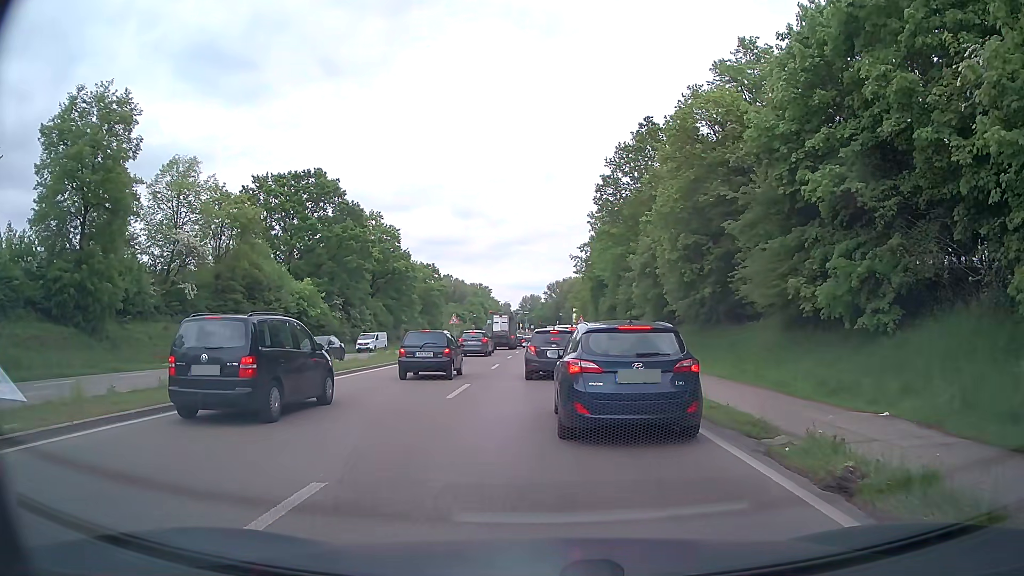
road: primary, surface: asphalt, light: Day
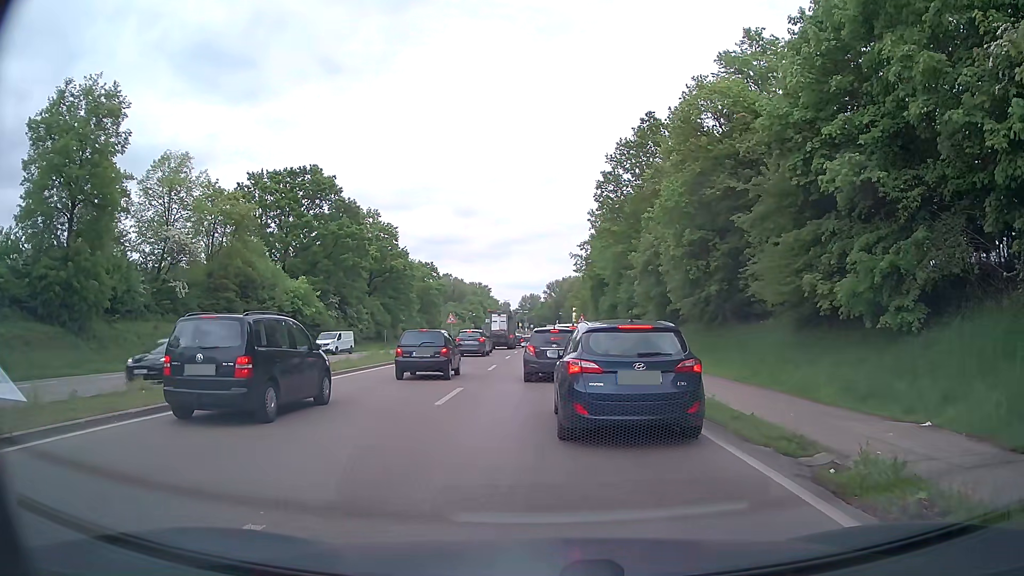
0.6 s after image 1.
(0.0, +1.4) m; +2°
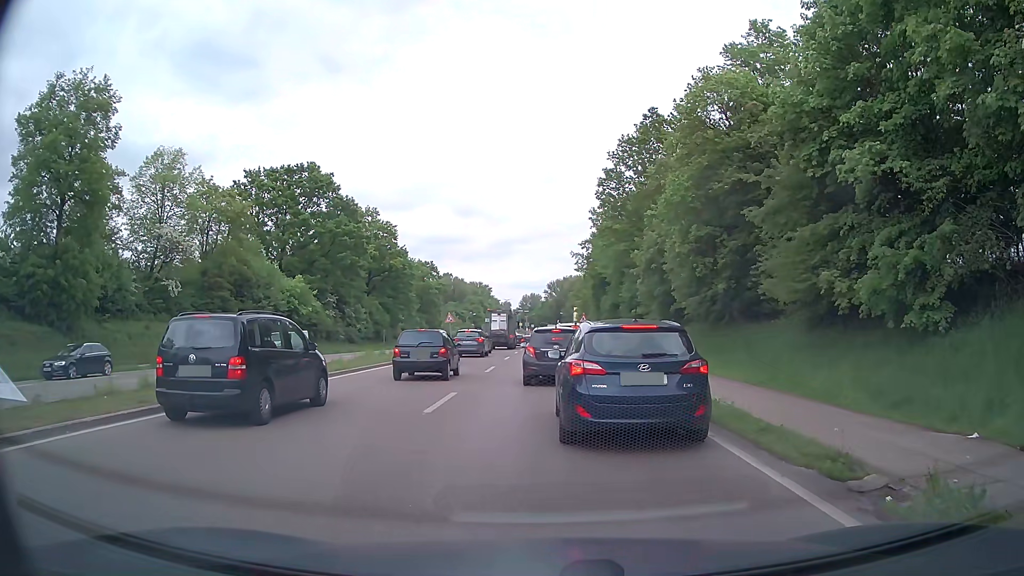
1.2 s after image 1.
(0.0, +1.3) m; -1°
